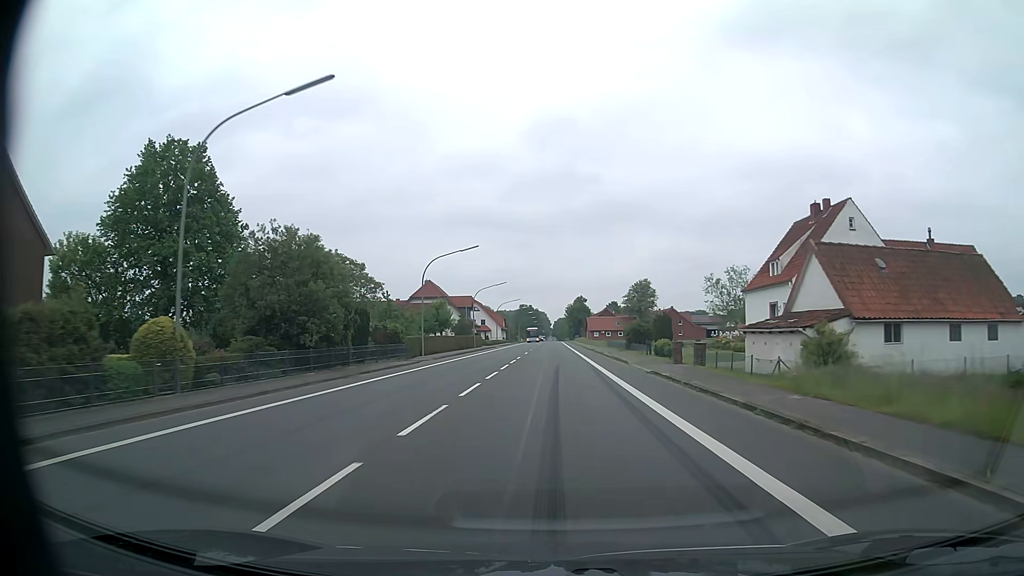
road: primary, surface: asphalt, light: Day
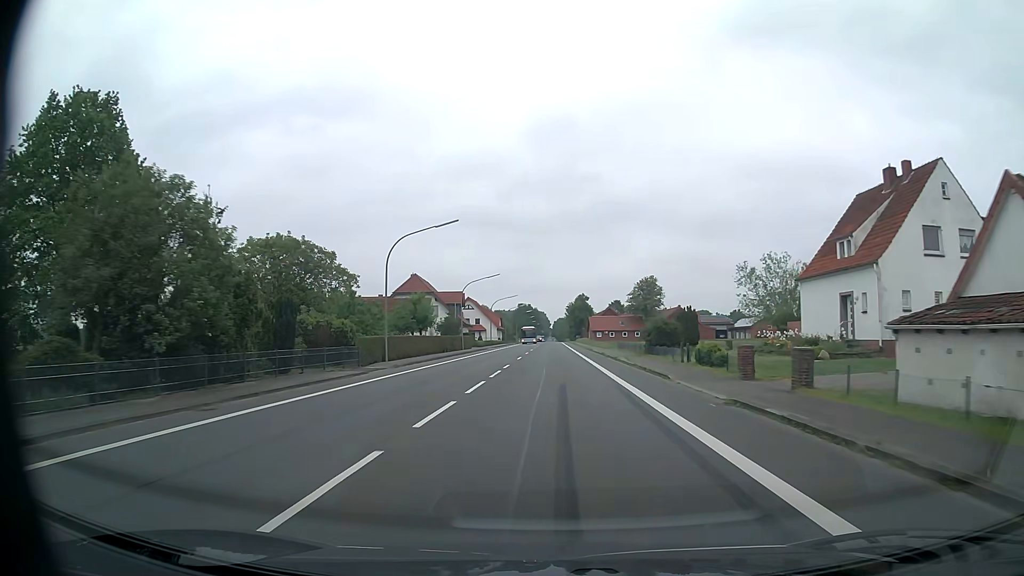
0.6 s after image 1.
(0.0, +11.3) m; 0°
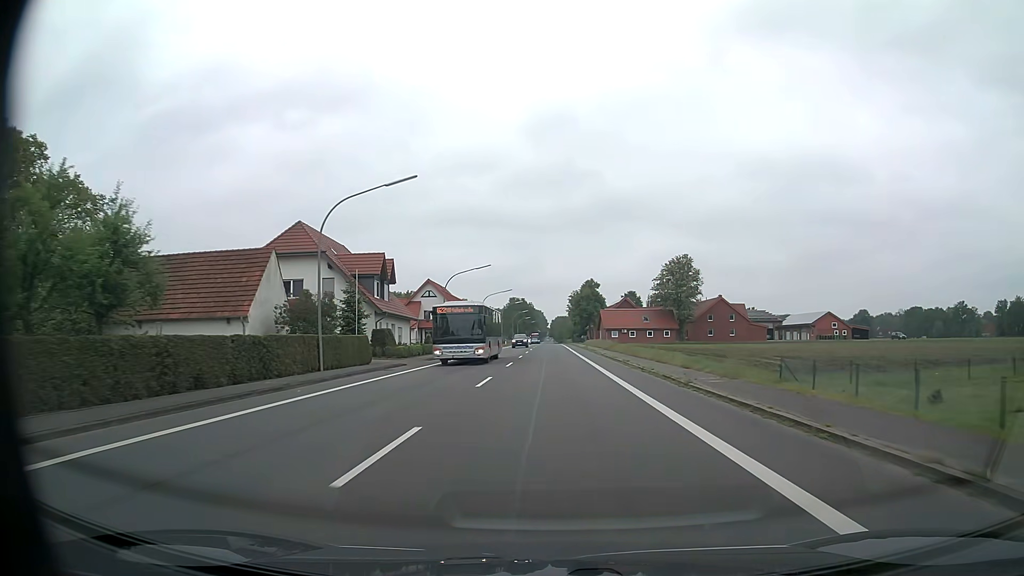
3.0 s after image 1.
(+0.2, +45.0) m; 0°
(0, +10) (0, +20) (0, +30) (0, +40) (0, +50) (0, +60) (0, +70) (0, +80) (0, +90) (0, +100) m
